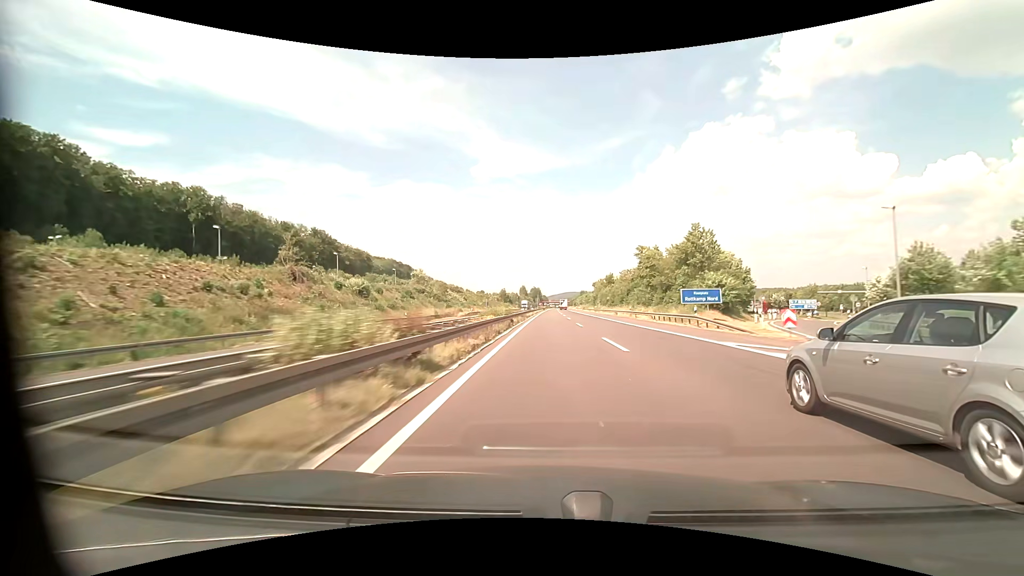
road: motorway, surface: asphalt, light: Day
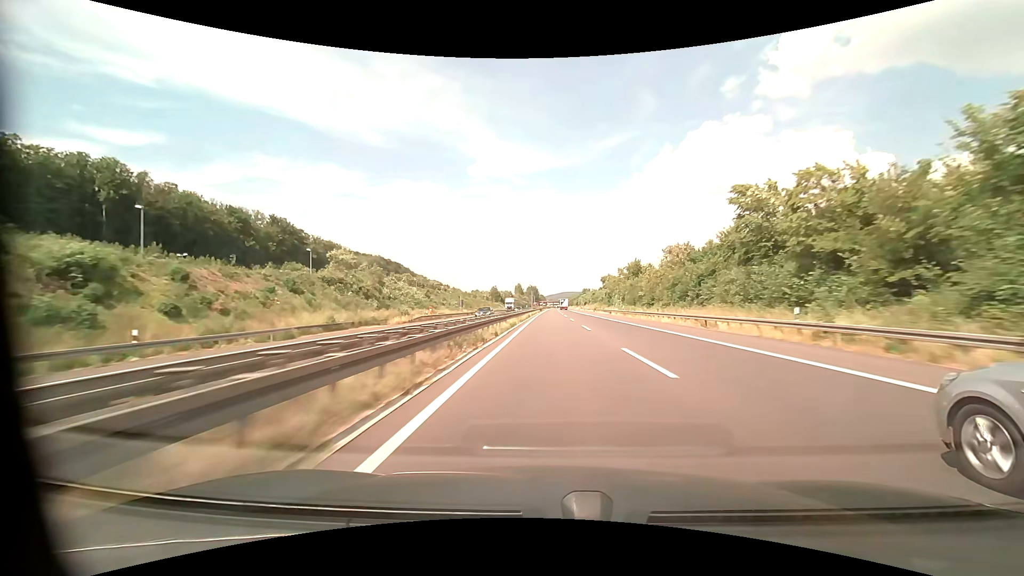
(+0.1, +41.8) m; 0°
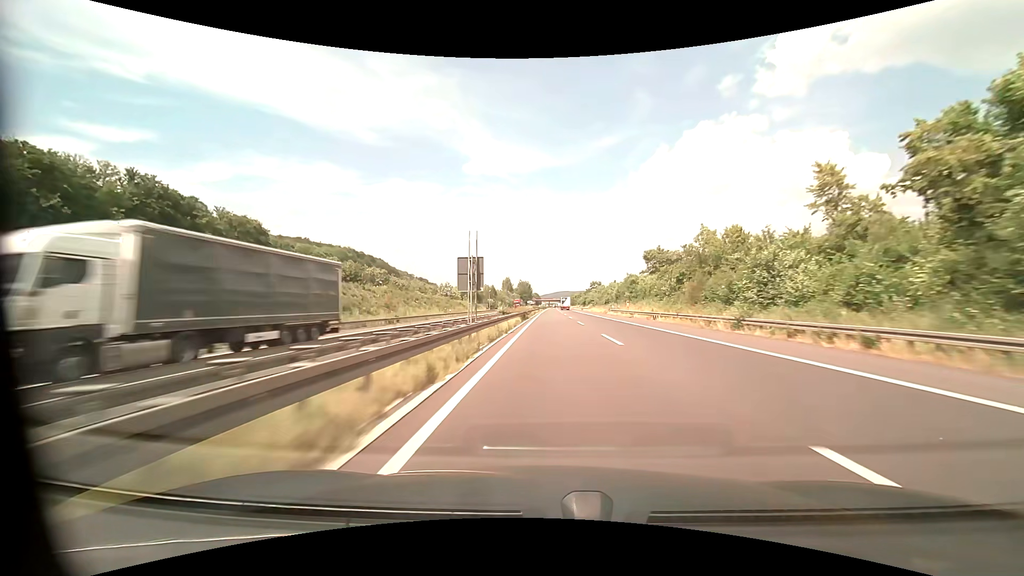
(+0.3, +83.5) m; 0°
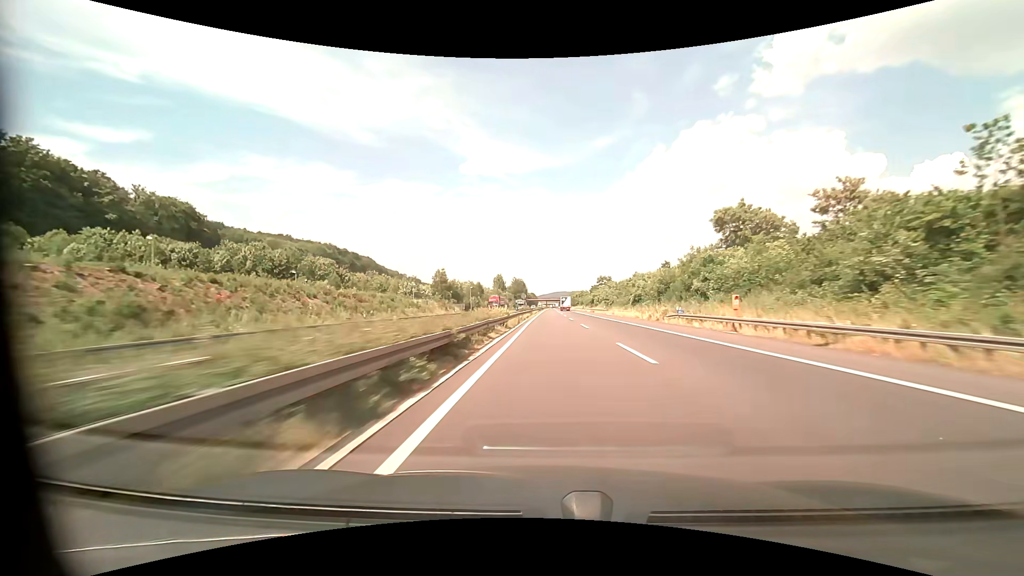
(+0.3, +41.6) m; 0°
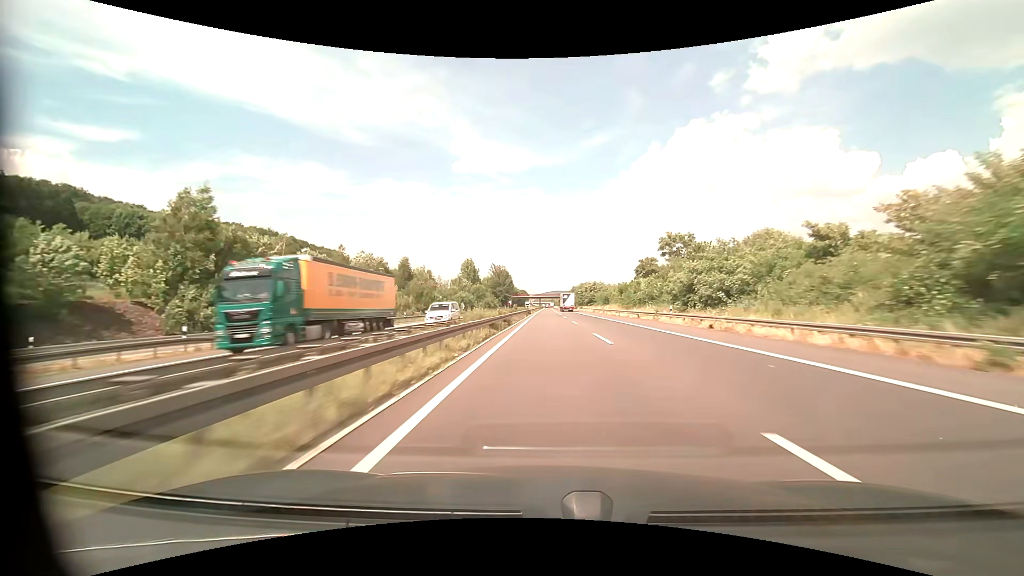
(+0.8, +103.8) m; +1°
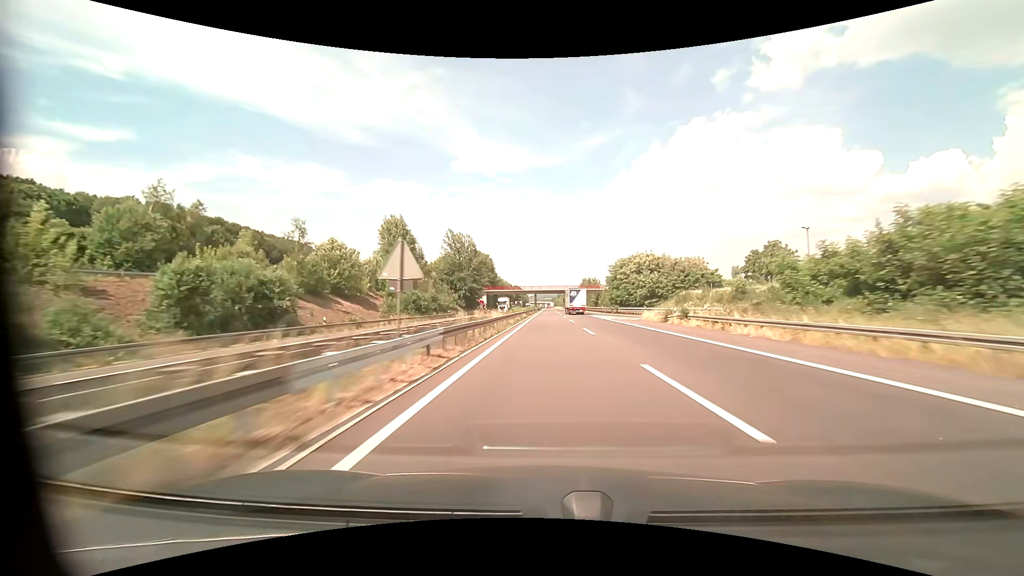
(+0.1, +103.5) m; 0°
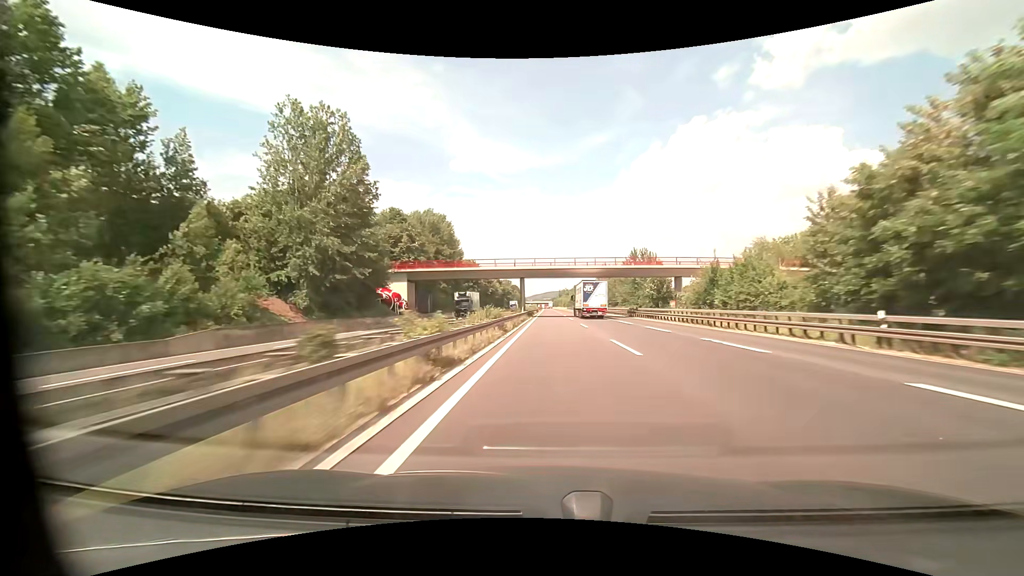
(-0.1, +82.5) m; 0°
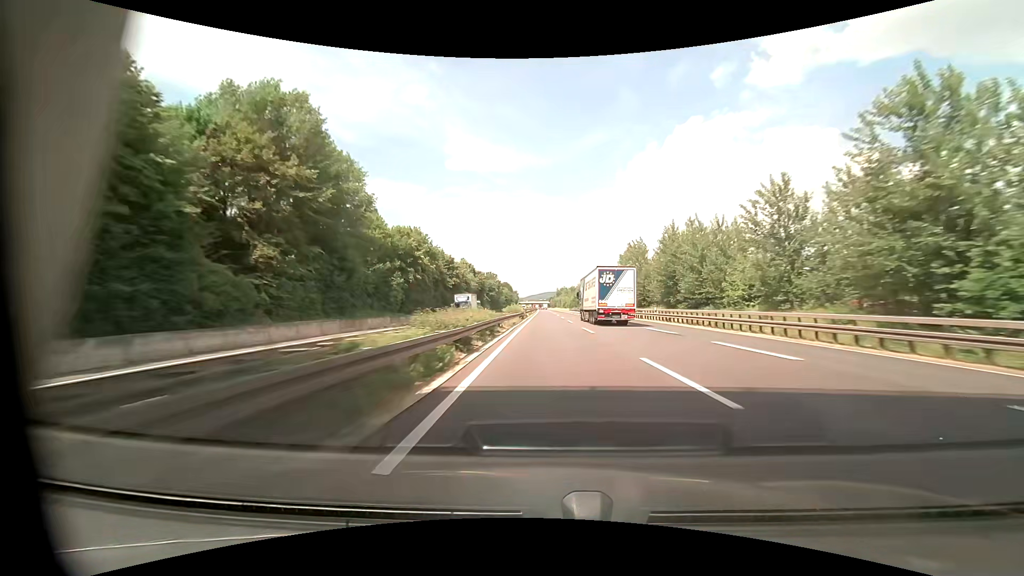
(+0.3, +61.7) m; +1°
(0, +10) (0, +20) (0, +30) (0, +40) (0, +50) (0, +60) (0, +70) (0, +80) (0, +90) (0, +100) m
